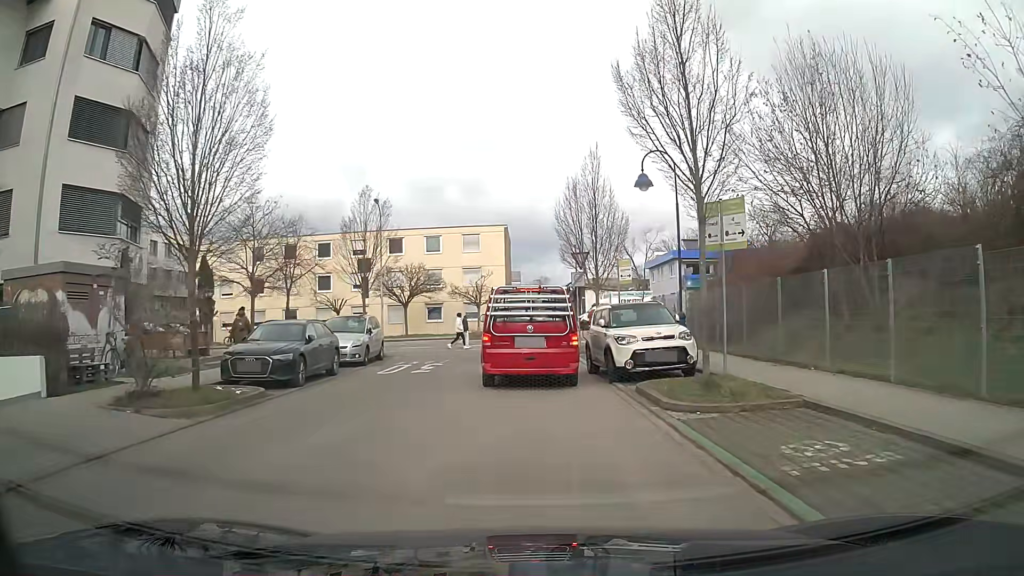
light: Day
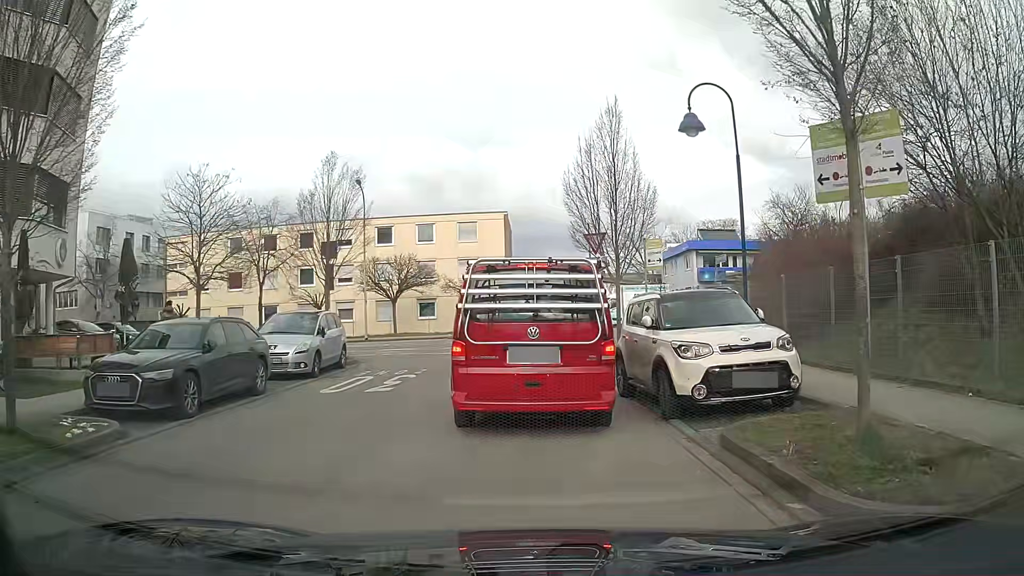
(0.0, +5.2) m; 0°
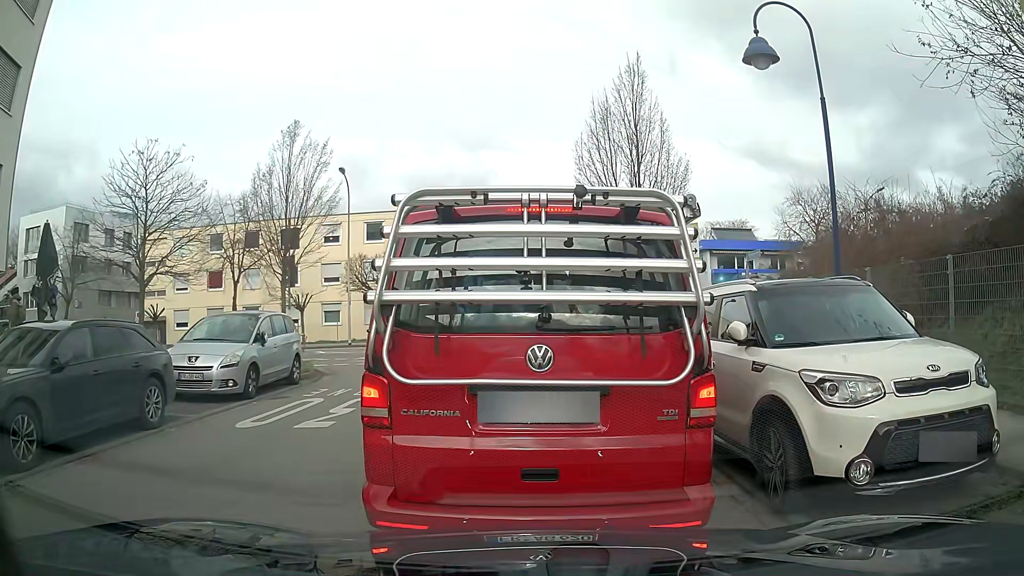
(0.0, +3.7) m; 0°
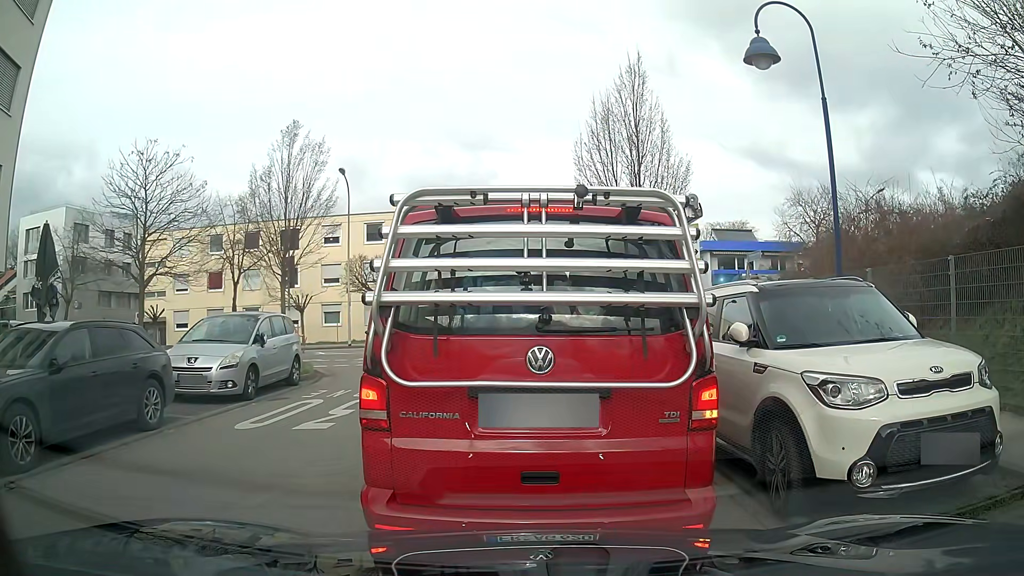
(0.0, +0.1) m; 0°
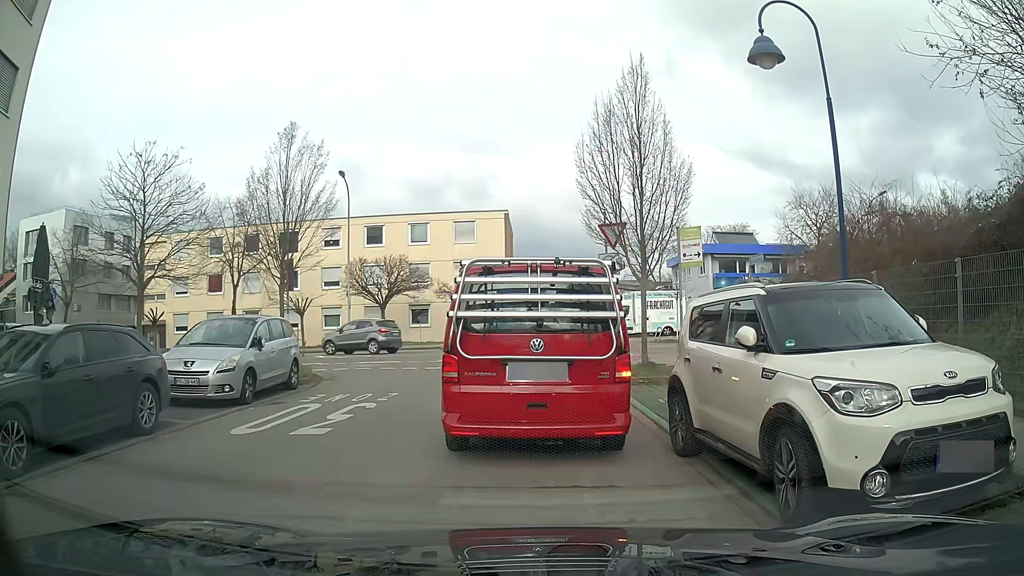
(0.0, +0.2) m; 0°
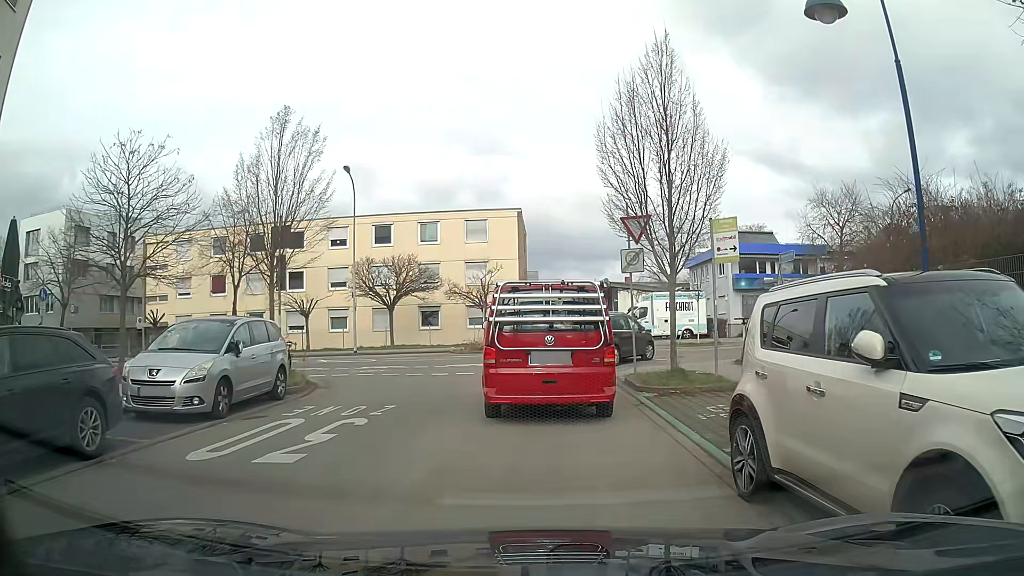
(0.0, +1.9) m; -1°
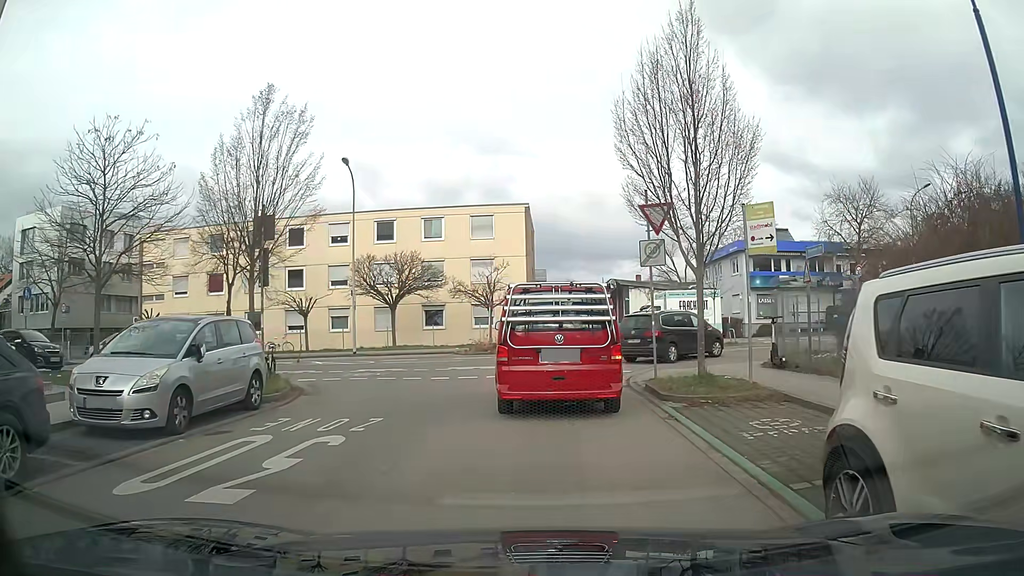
(0.0, +1.8) m; 0°
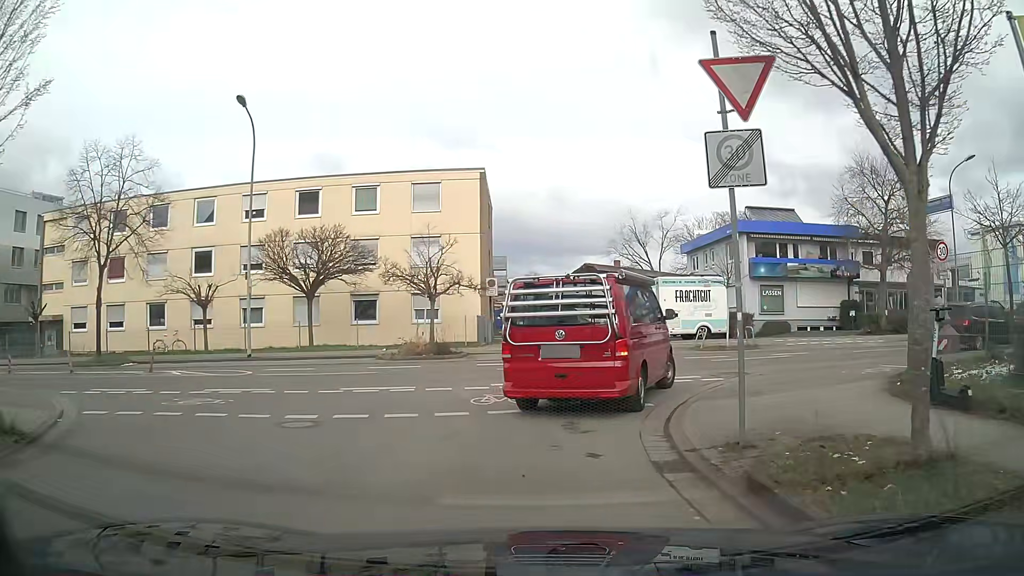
(+0.2, +8.7) m; +3°
